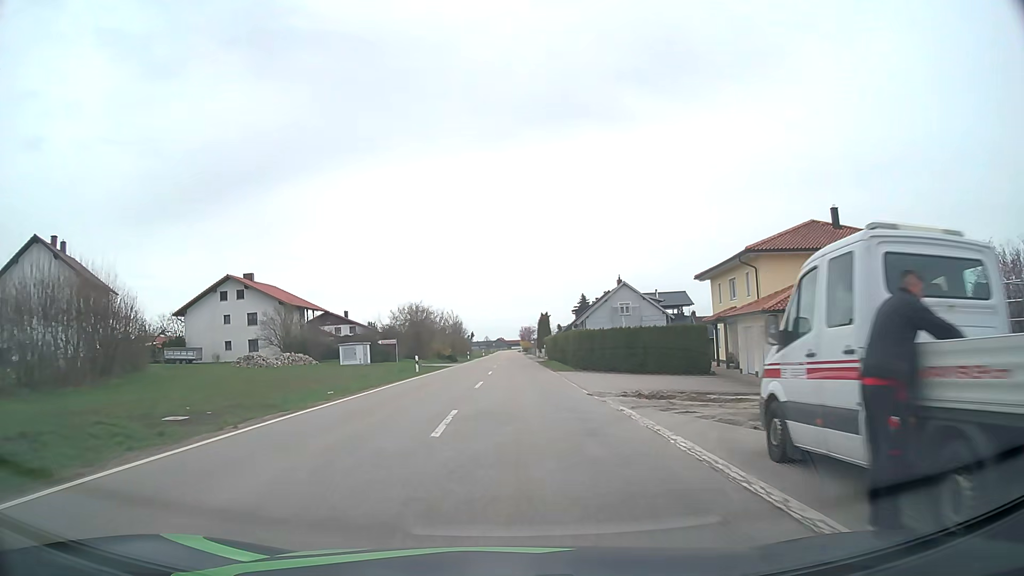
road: tertiary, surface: asphalt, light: Day
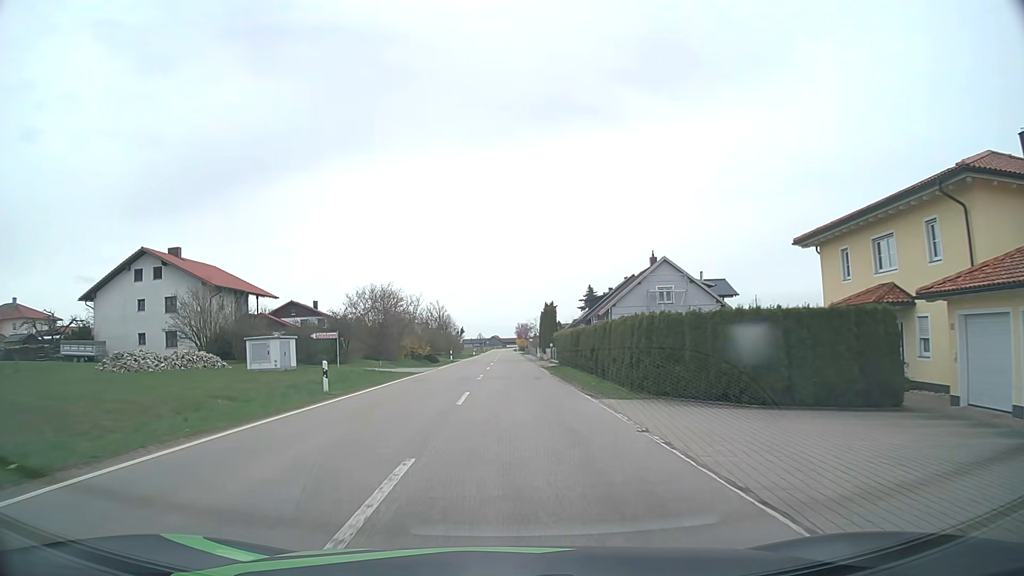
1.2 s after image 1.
(0.0, +17.9) m; 0°
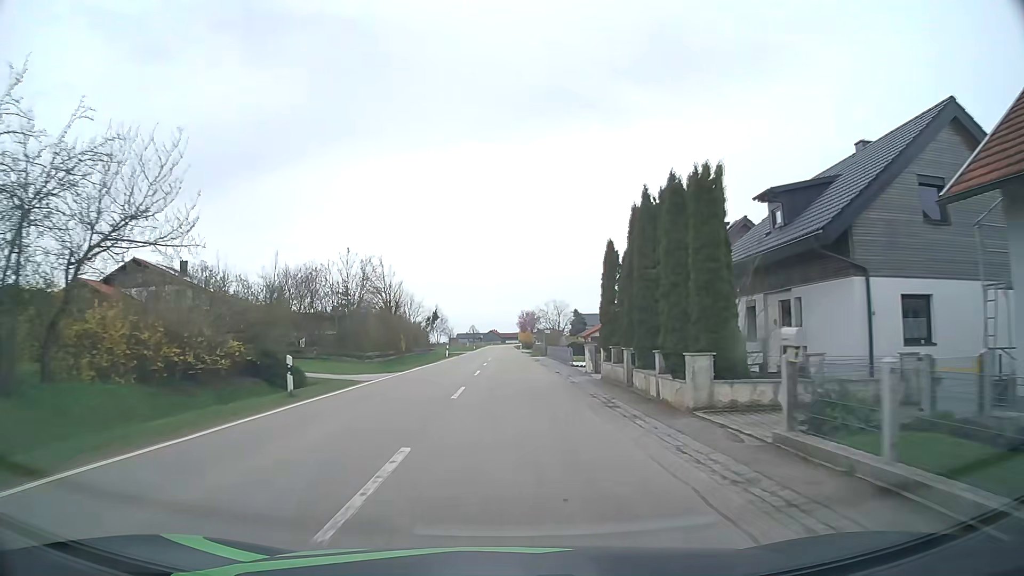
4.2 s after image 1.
(0.0, +46.9) m; 0°
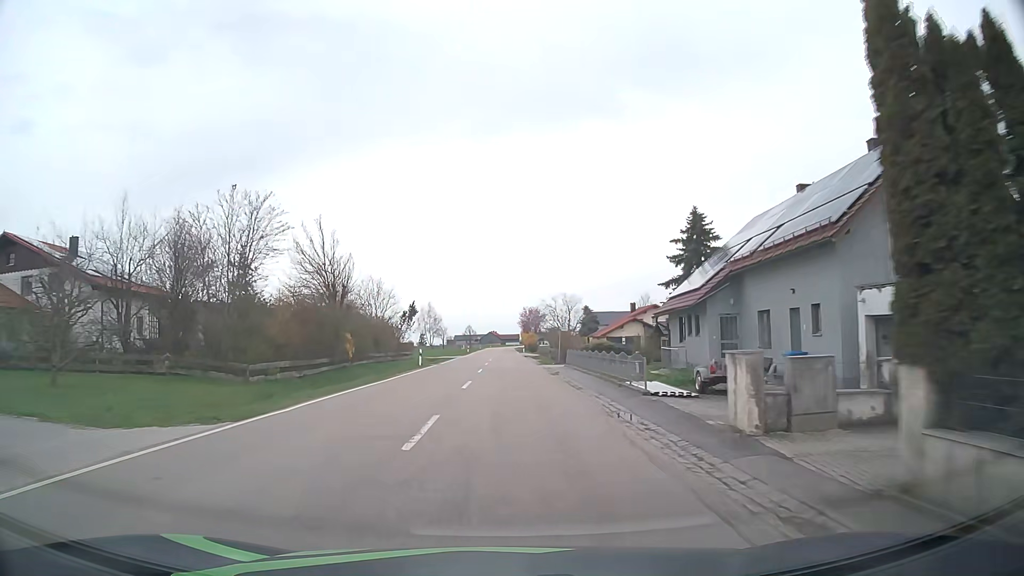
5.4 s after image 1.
(0.0, +18.9) m; 0°
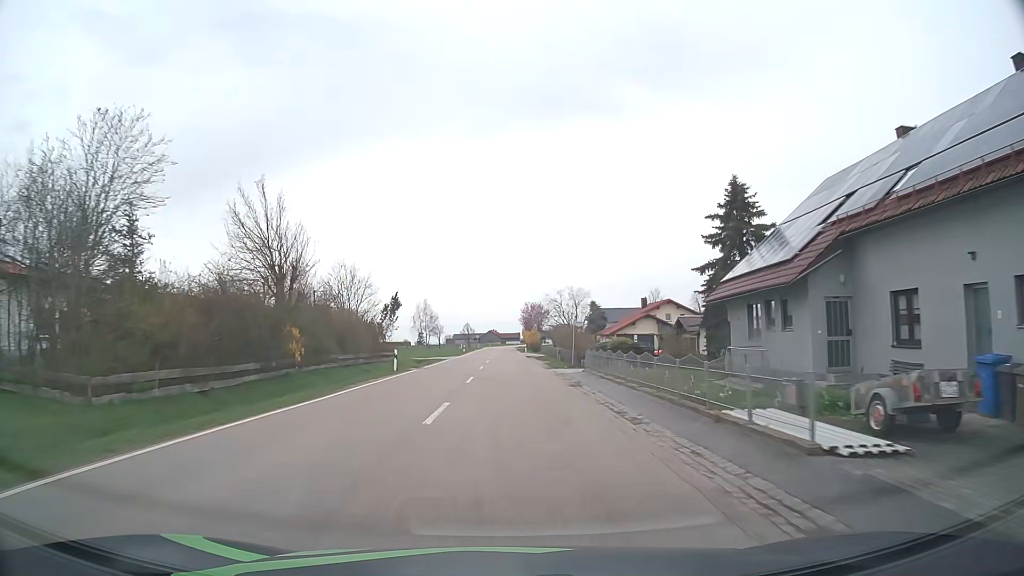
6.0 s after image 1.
(0.0, +9.5) m; 0°
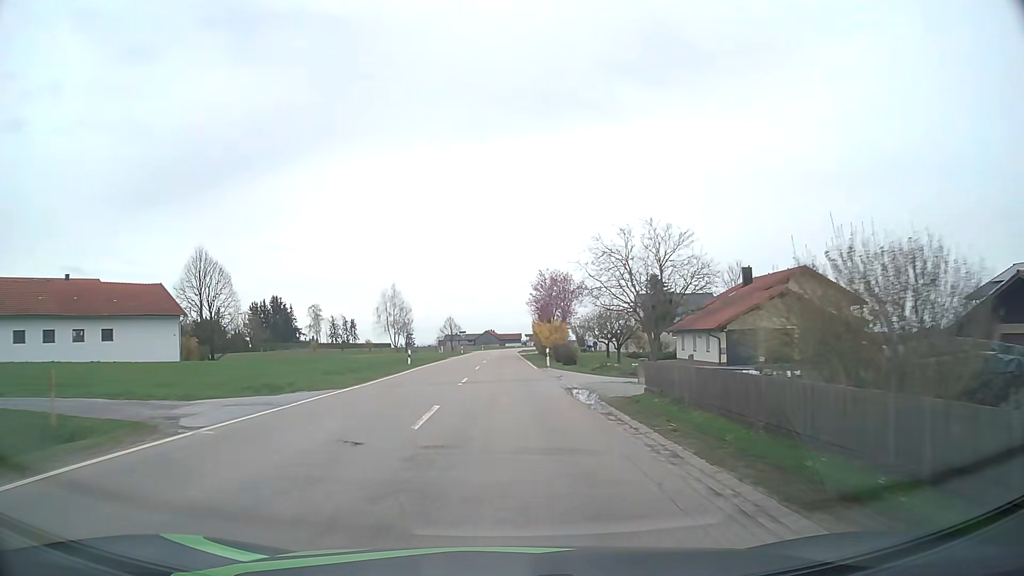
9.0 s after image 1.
(+0.1, +47.7) m; 0°
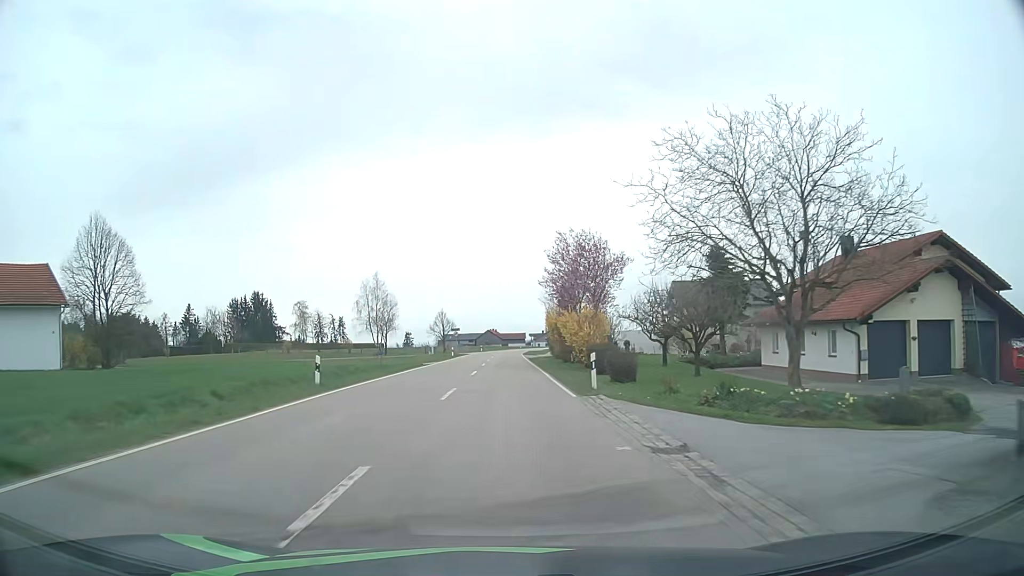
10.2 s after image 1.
(0.0, +19.2) m; 0°
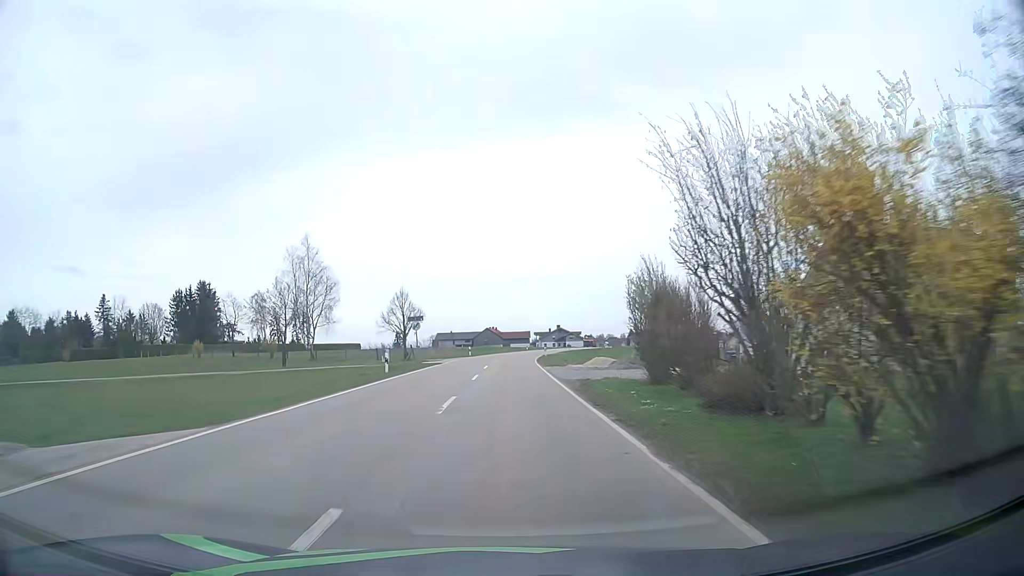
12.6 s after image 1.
(0.0, +38.2) m; 0°
(0, +10) (0, +20) (0, +30) (0, +40) (0, +50) (+1, +60) (+1, +70) (+2, +80) (+4, +90) (+5, +100) m
